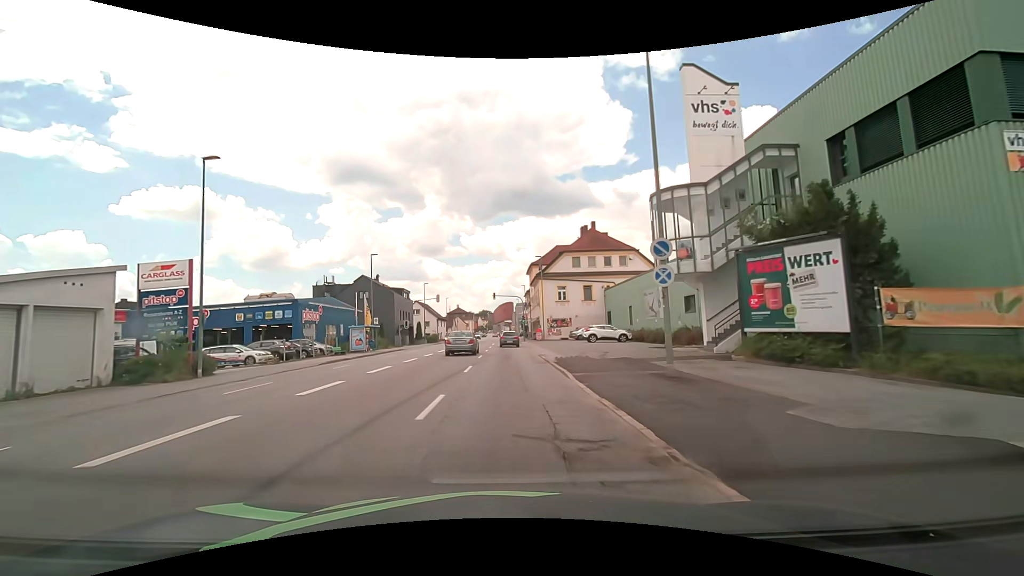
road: tertiary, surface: asphalt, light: Day
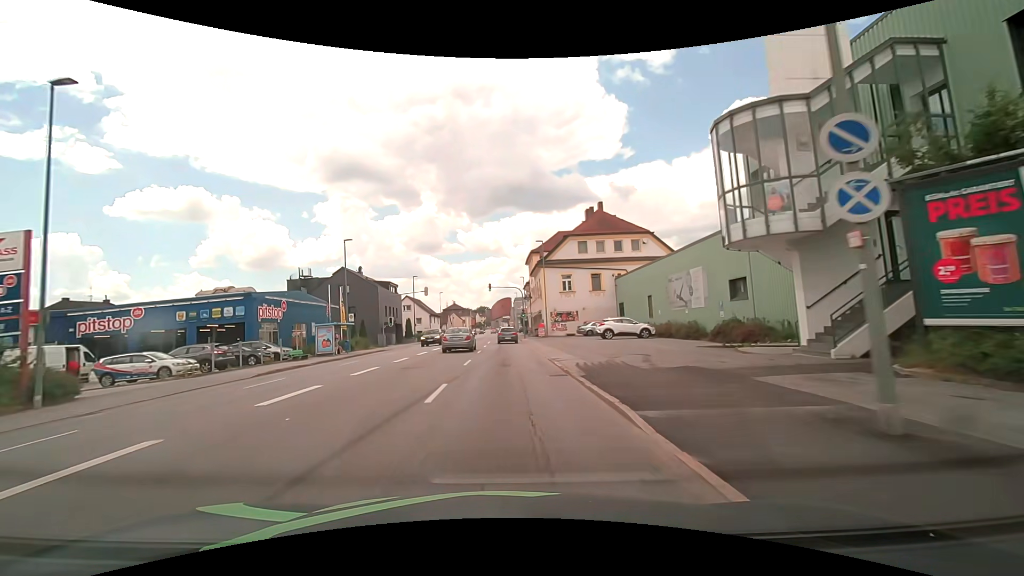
(0.0, +7.6) m; 0°
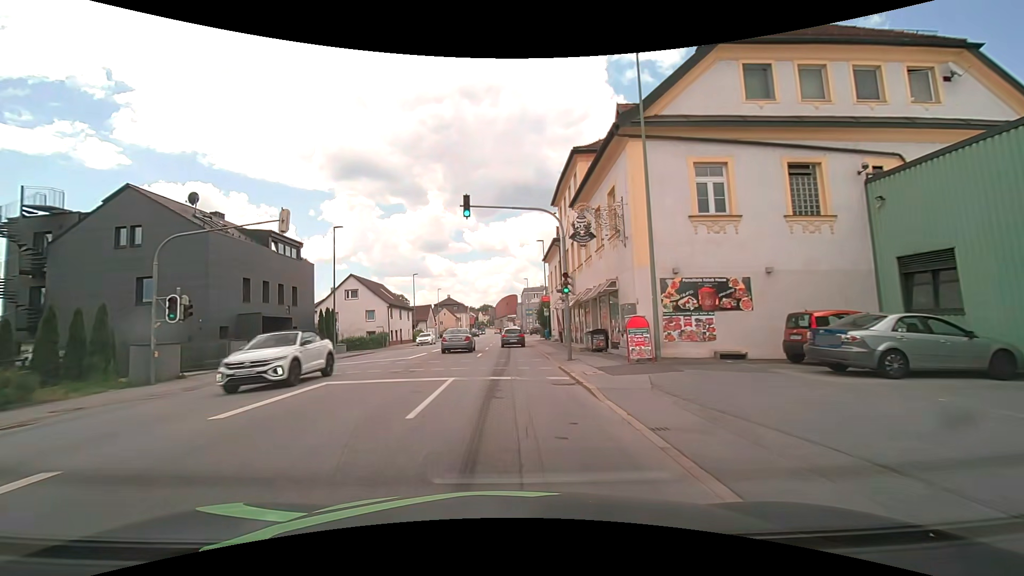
(-0.3, +37.7) m; -1°
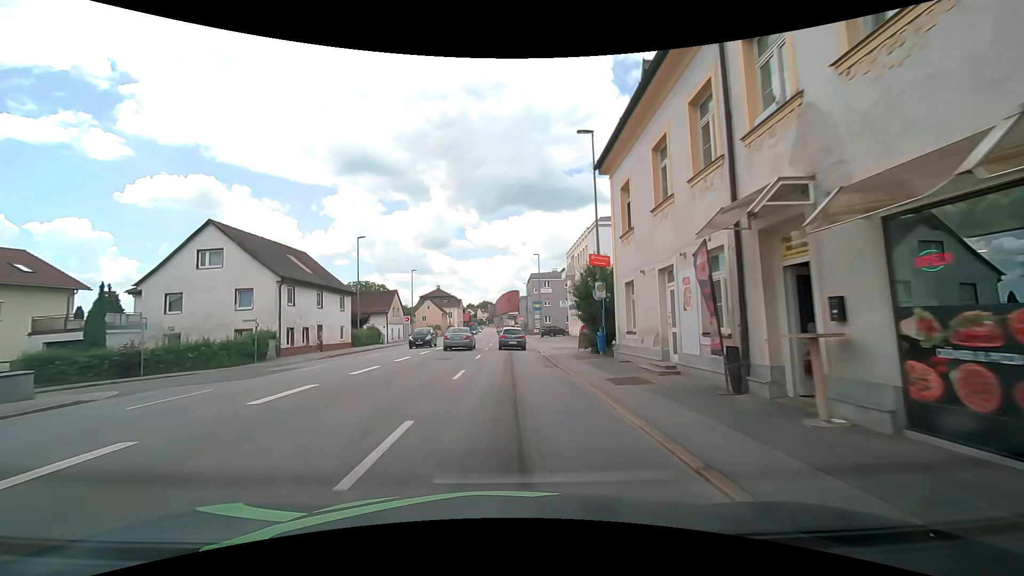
(-0.2, +28.9) m; -1°
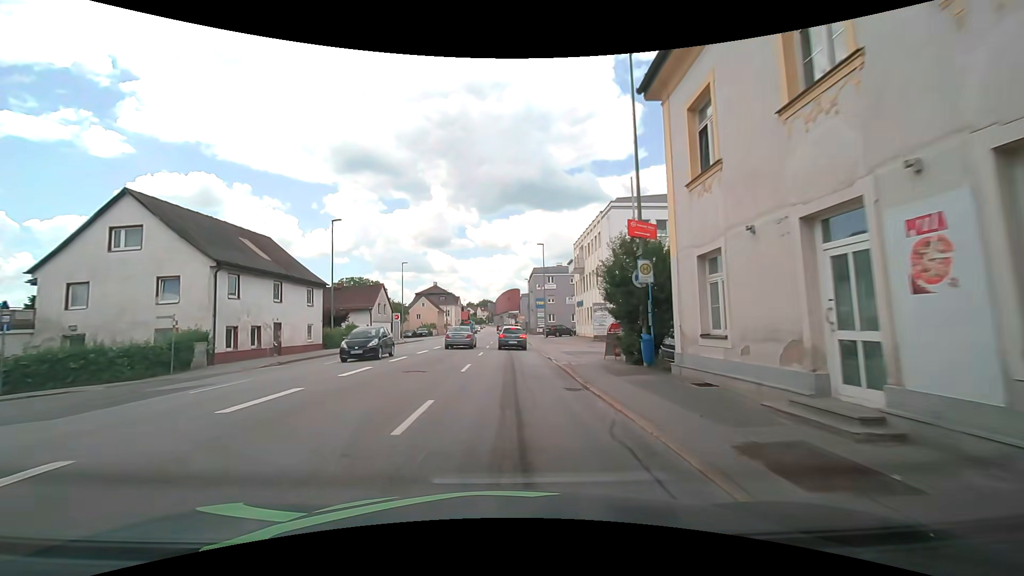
(+0.1, +7.0) m; +2°
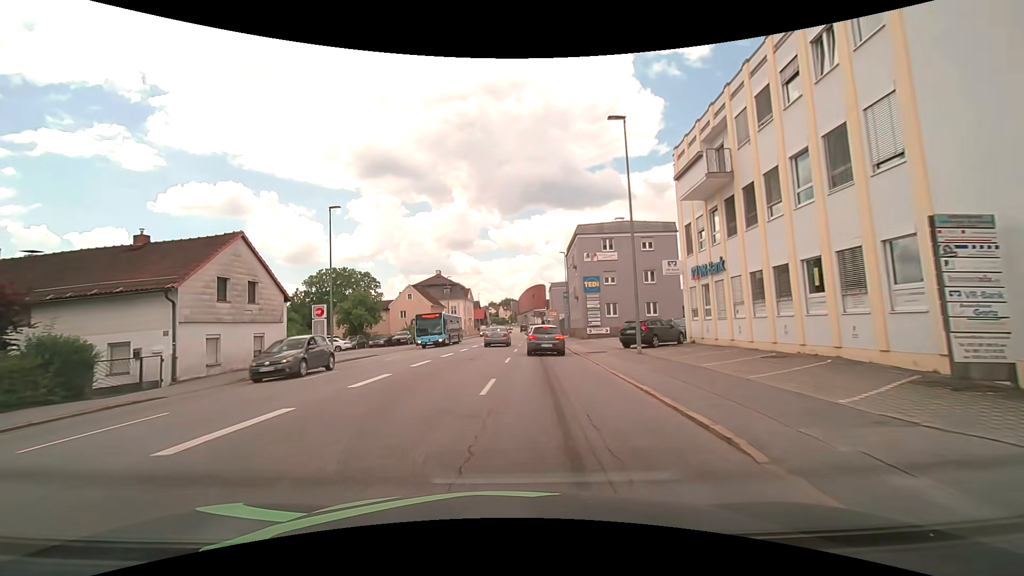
(-0.9, +32.3) m; -4°
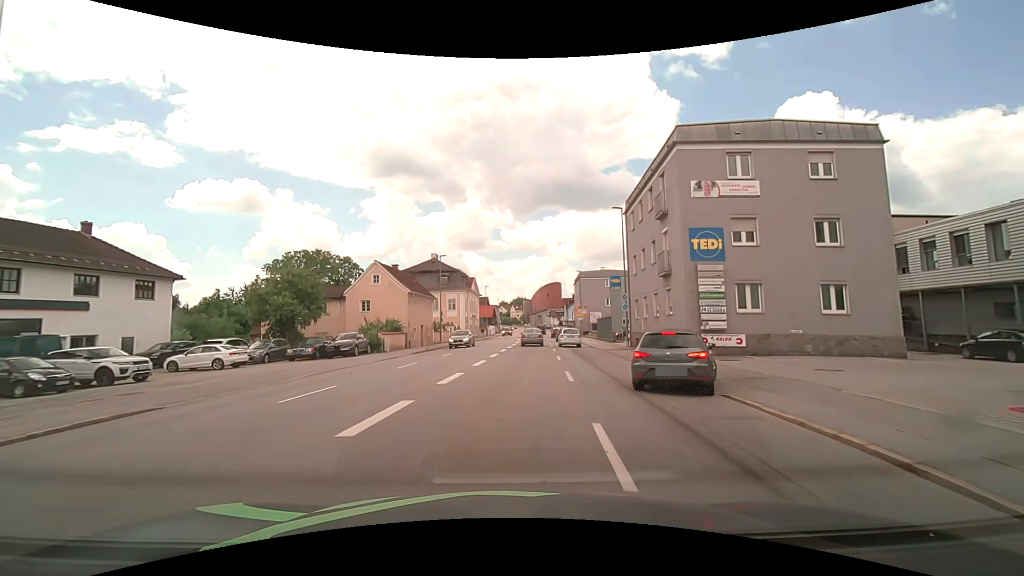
(-0.7, +23.8) m; -2°
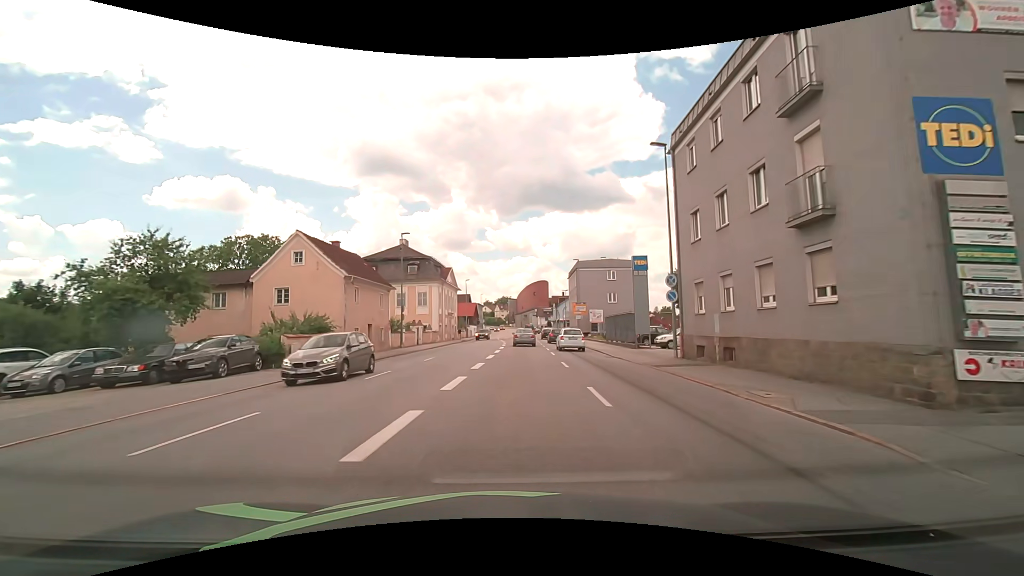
(+0.3, +13.4) m; +2°
(0, +10) (0, +20) (+1, +30) (+1, +40) (+1, +50) (+2, +60) (+2, +70) (+3, +80) (+3, +90) (+4, +100) m
